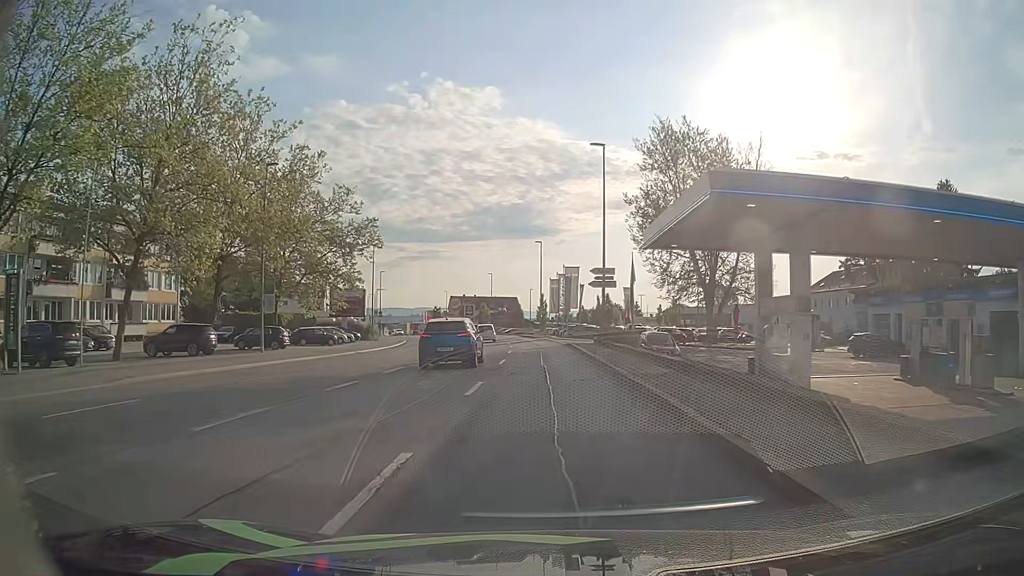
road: tertiary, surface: asphalt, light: Day
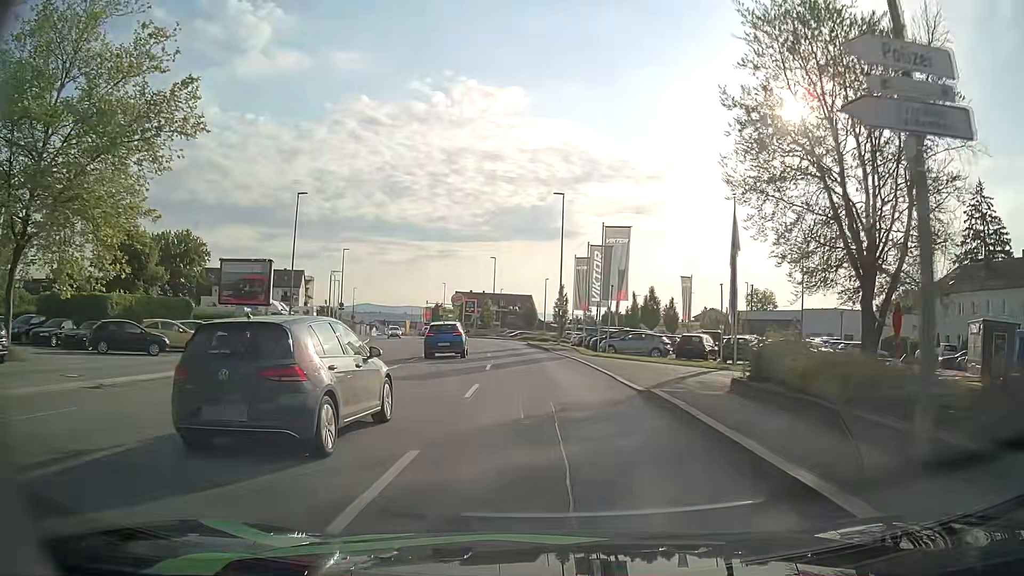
(-0.4, +28.2) m; -1°
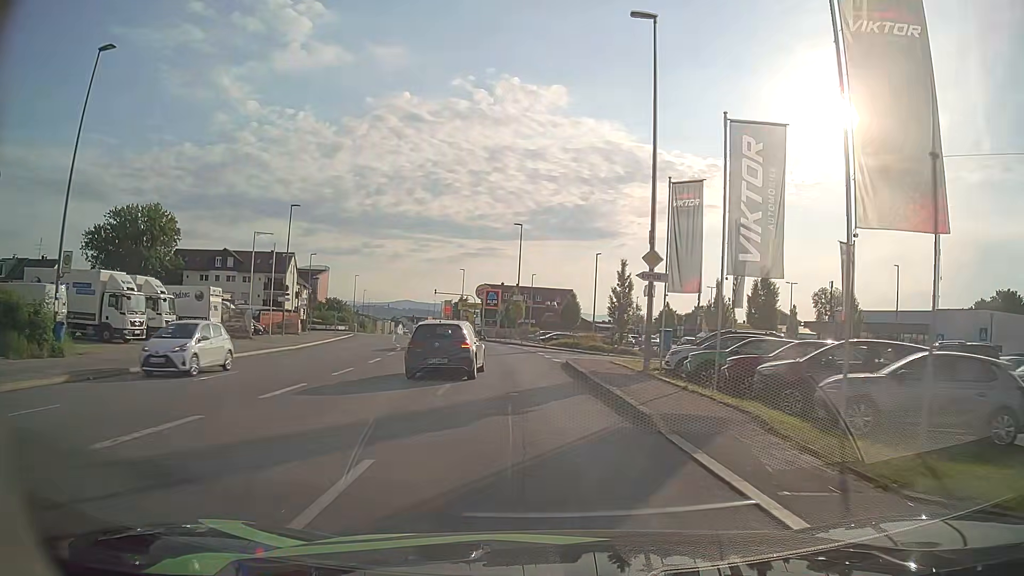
(-0.7, +27.5) m; -3°
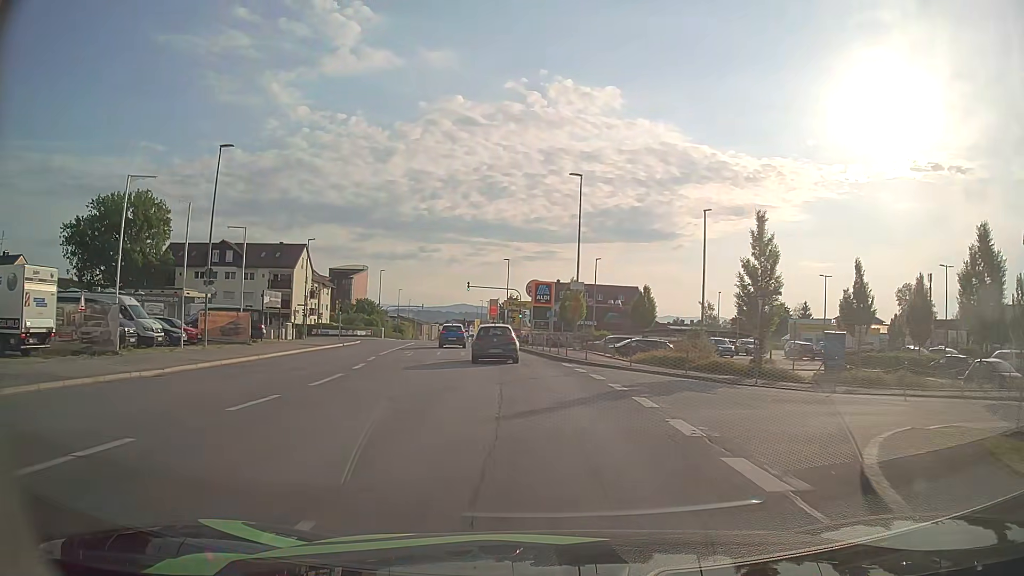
(-0.9, +20.3) m; -5°
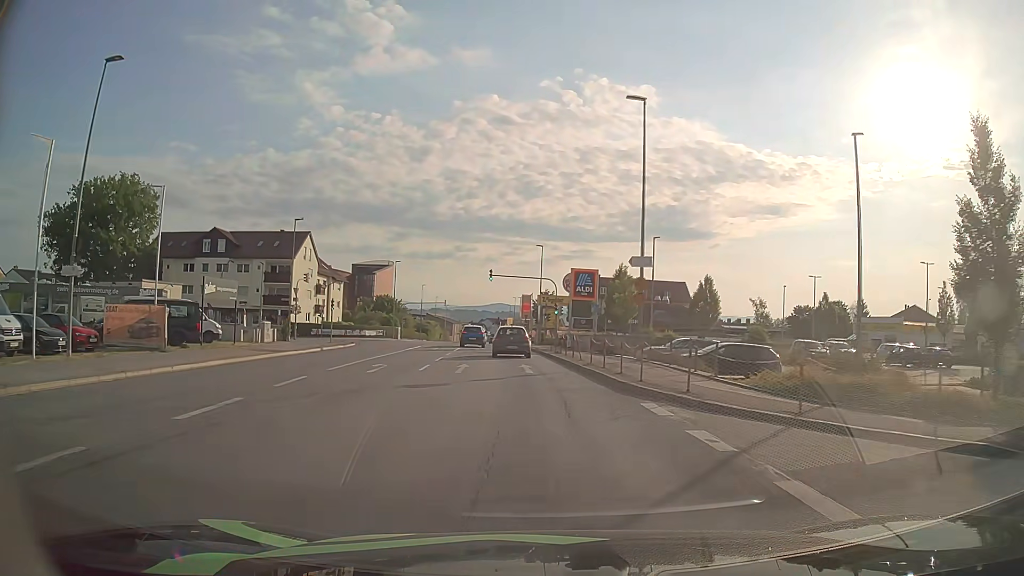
(-0.3, +13.3) m; -3°
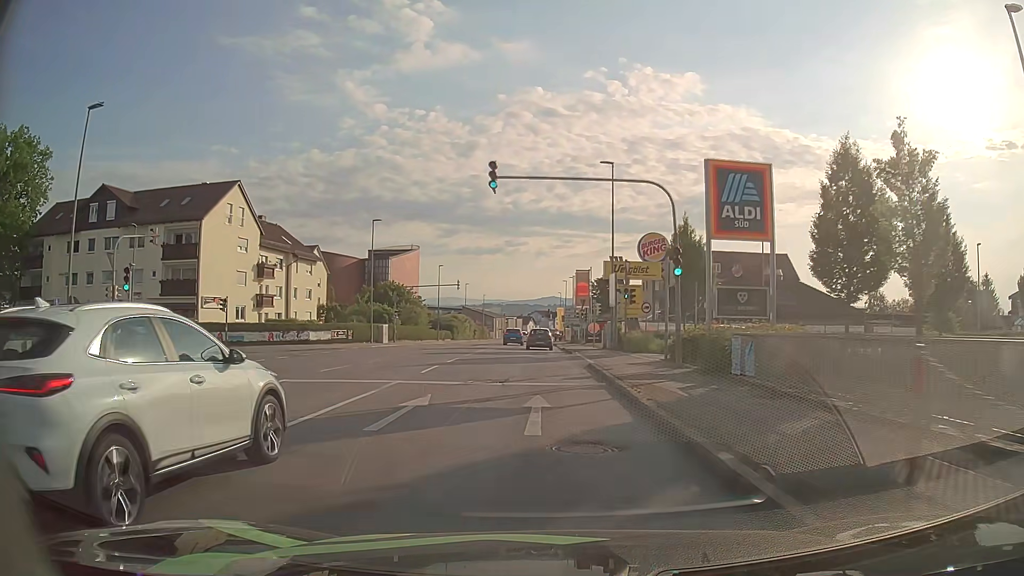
(-1.4, +33.8) m; -4°
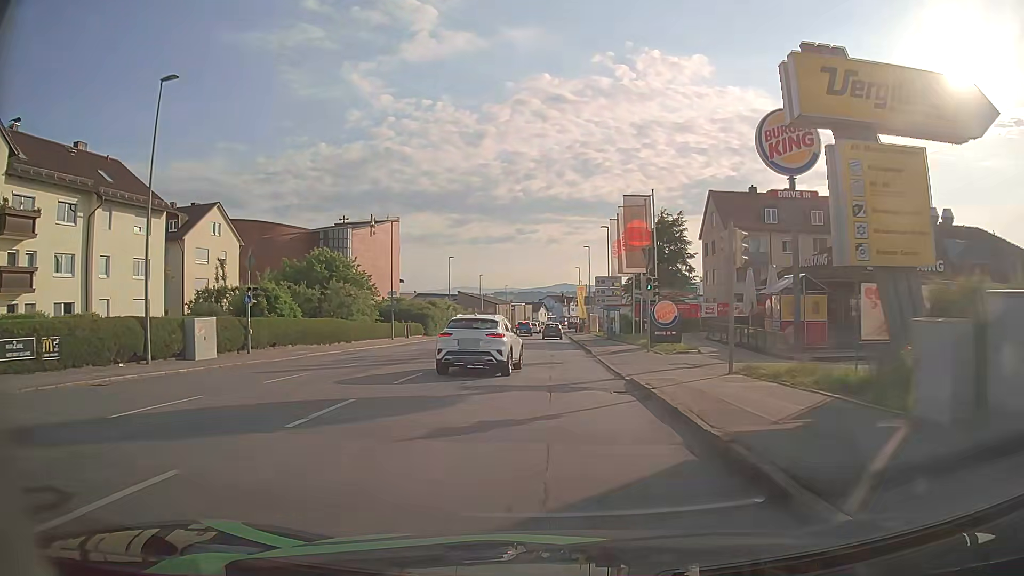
(-0.5, +34.7) m; -2°
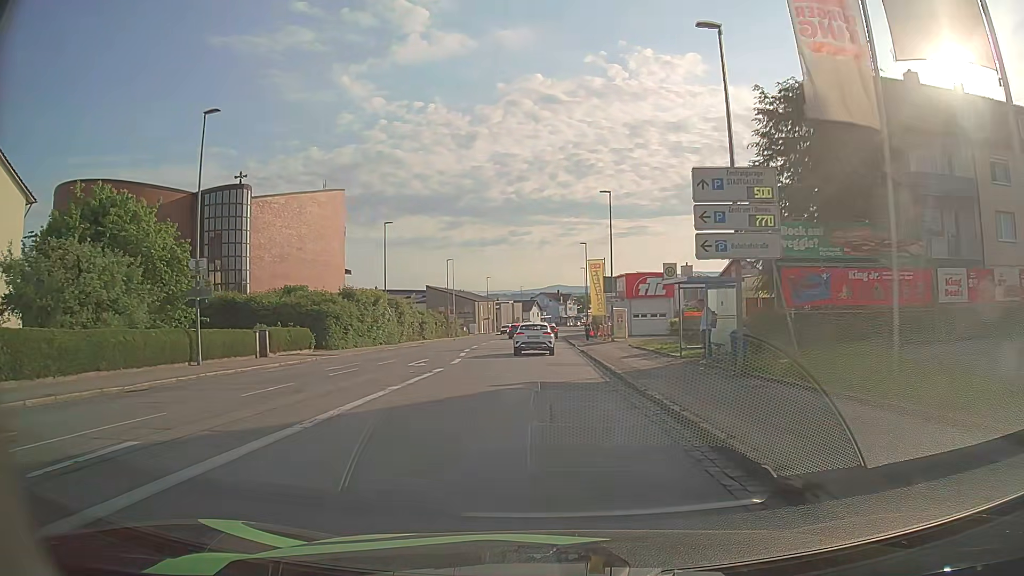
(+0.2, +33.8) m; +1°
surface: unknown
(0, +10) (0, +20) (0, +30) (-1, +40) (-2, +50) (-3, +60) (-4, +70) (-4, +80) (-4, +90) (-3, +100) m
